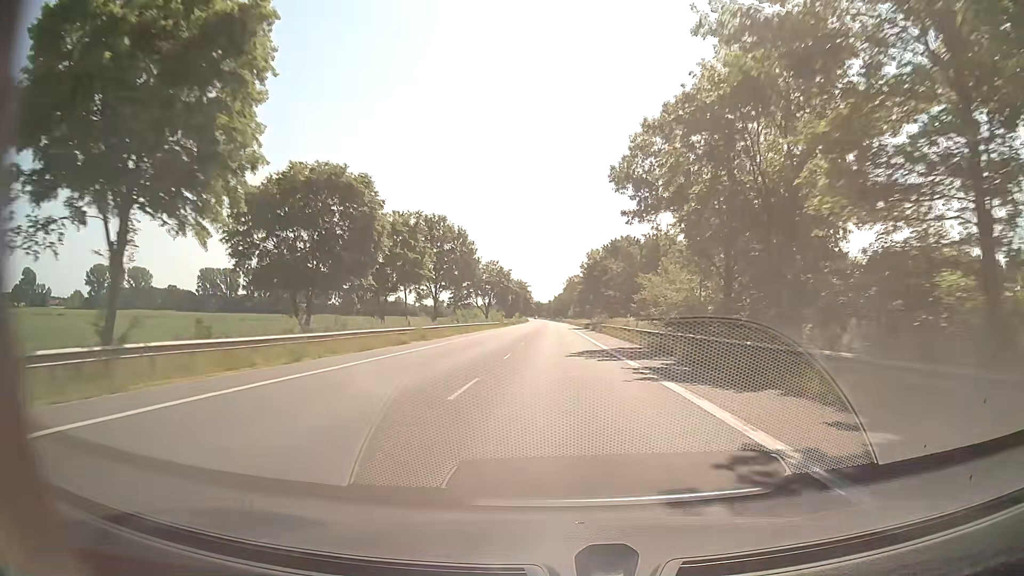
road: secondary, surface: asphalt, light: Day
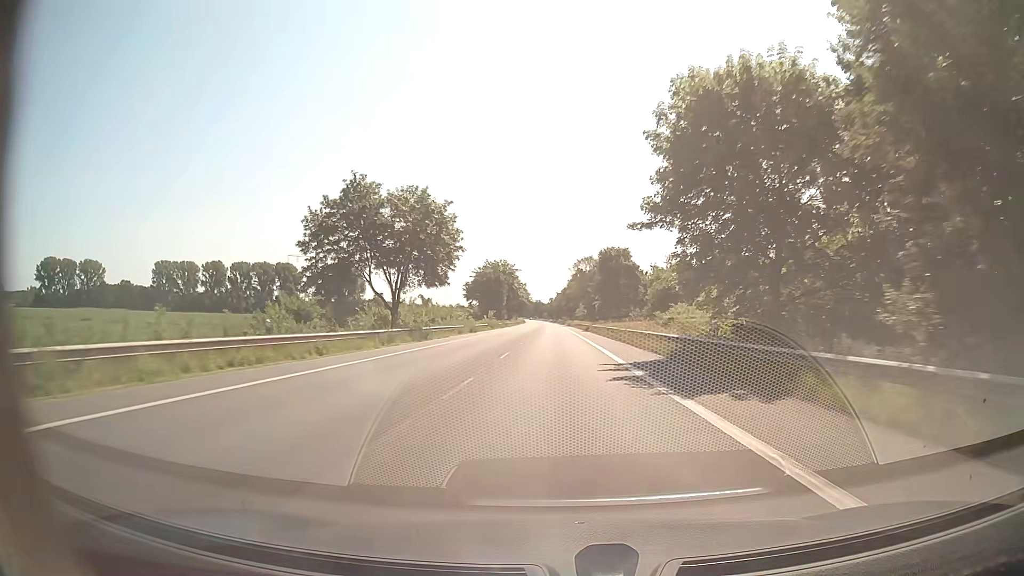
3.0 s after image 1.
(-0.2, +71.6) m; 0°
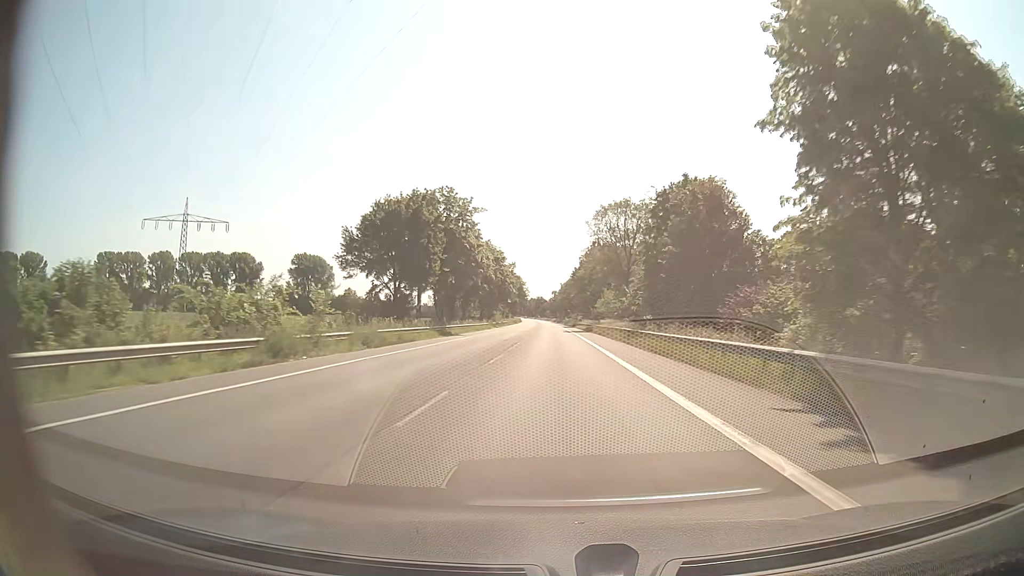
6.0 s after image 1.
(-0.3, +75.0) m; 0°
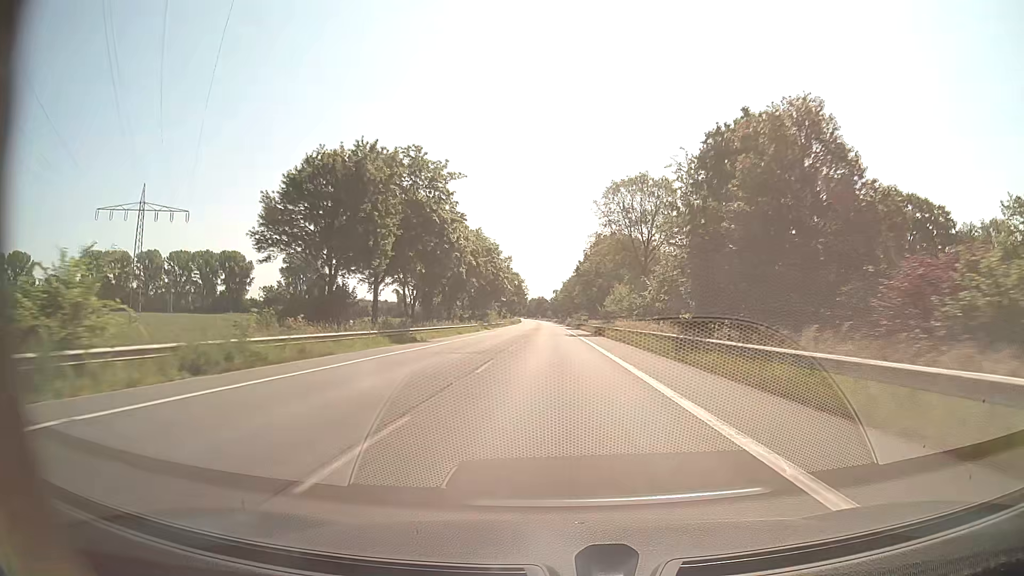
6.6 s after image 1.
(0.0, +15.3) m; 0°
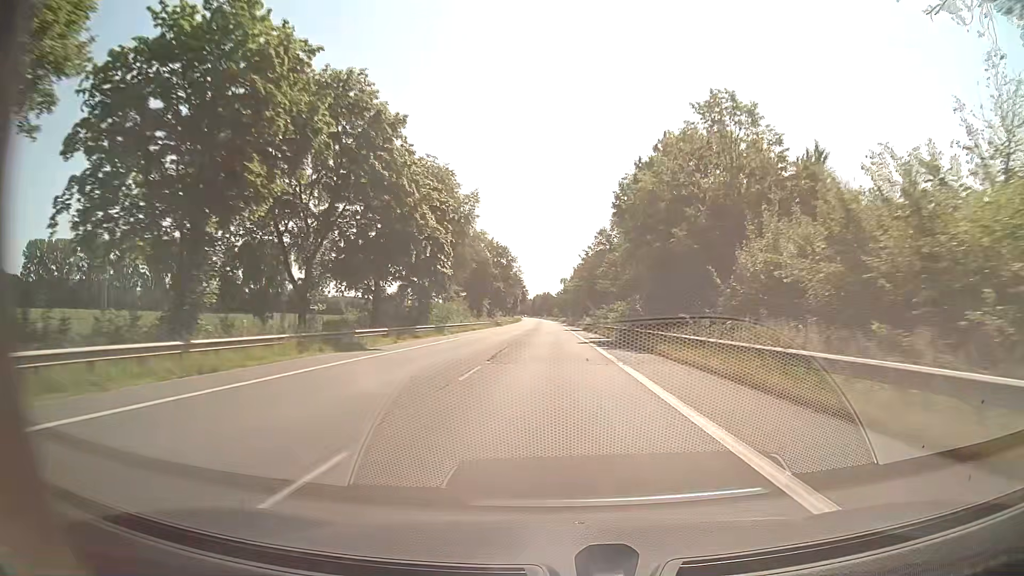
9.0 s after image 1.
(-0.3, +62.3) m; 0°
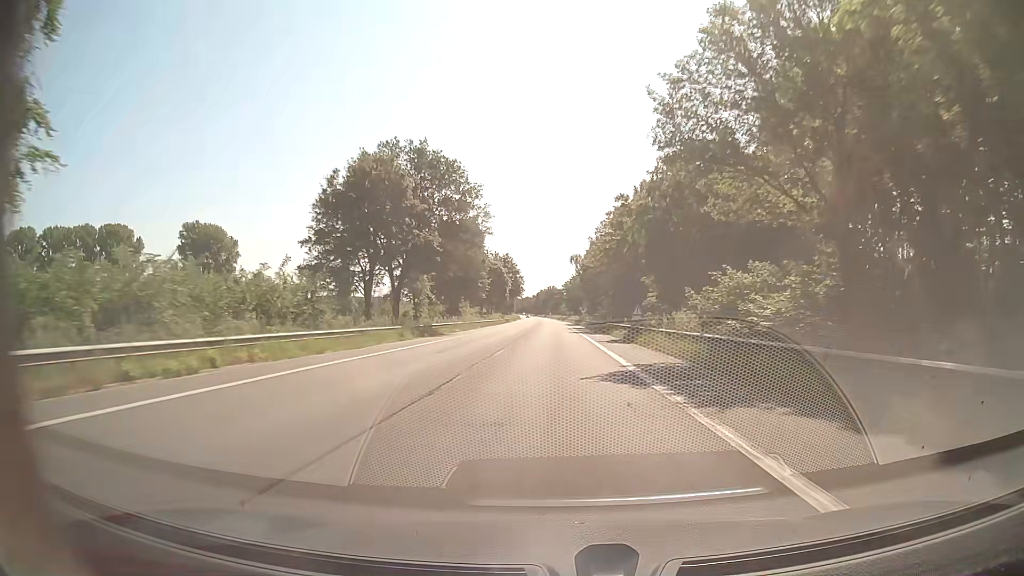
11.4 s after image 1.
(-0.6, +63.4) m; -1°
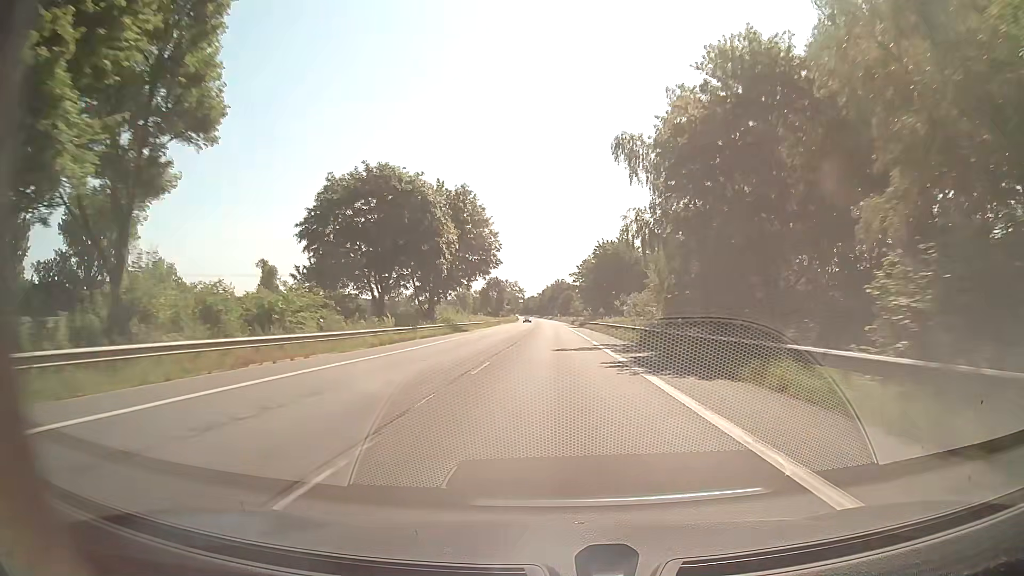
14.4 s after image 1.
(-0.4, +79.0) m; -1°
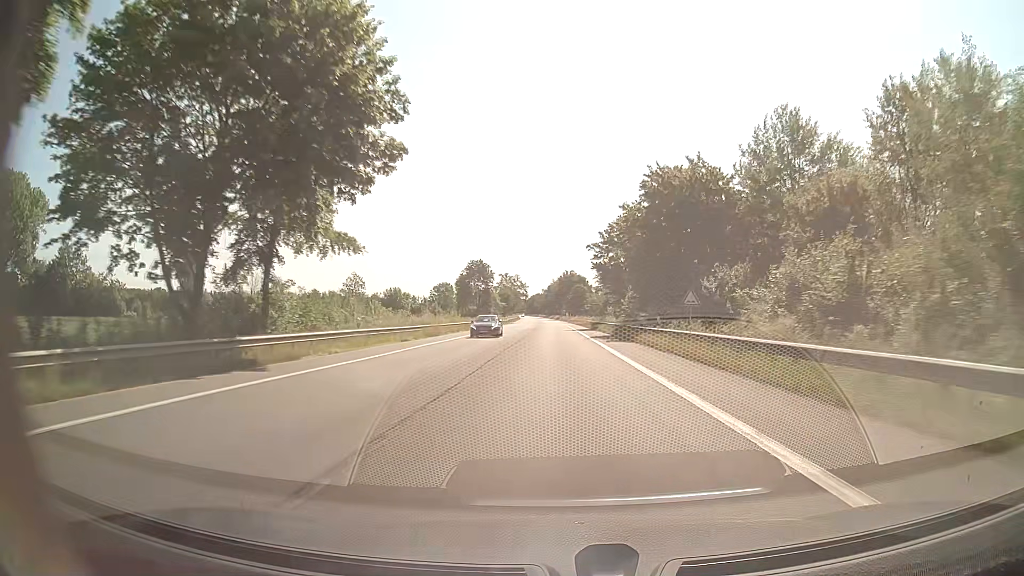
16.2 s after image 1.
(-0.2, +47.3) m; -1°
(0, +10) (0, +20) (0, +30) (0, +40) (0, +50) (0, +60) (0, +70) (0, +80) (0, +90) (-1, +100) m
